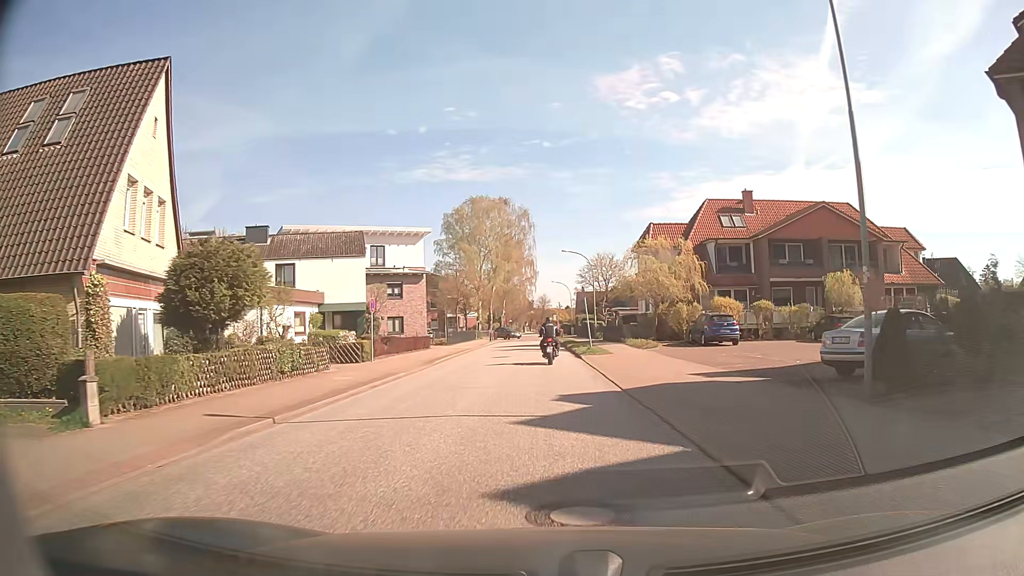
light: Day
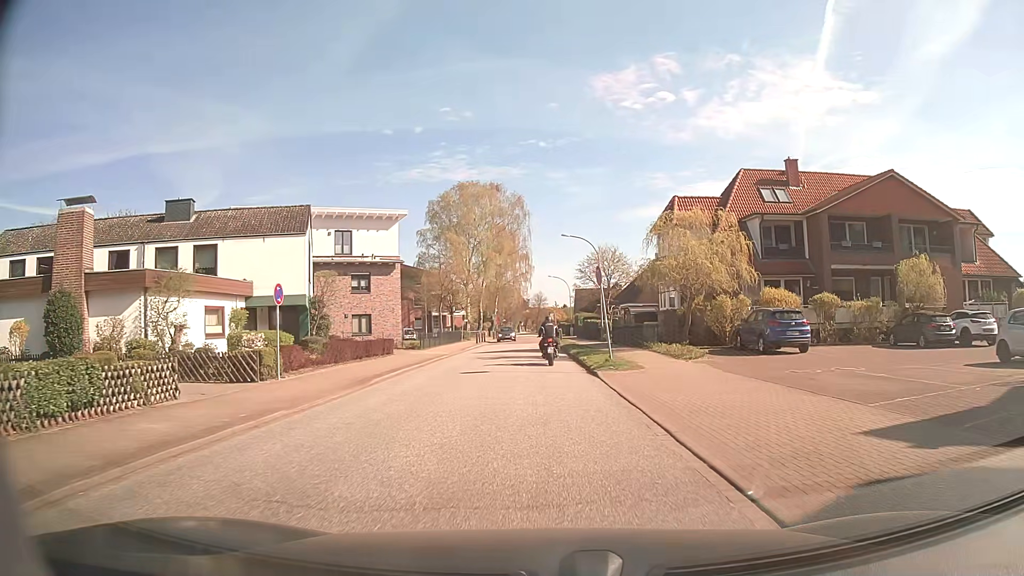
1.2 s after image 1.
(0.0, +10.0) m; 0°
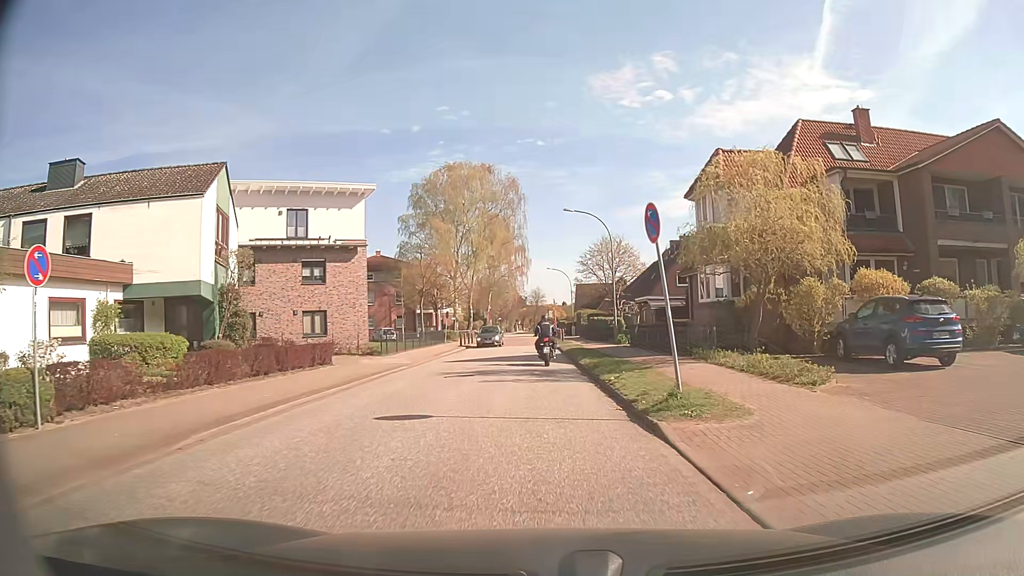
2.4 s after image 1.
(0.0, +10.0) m; +1°
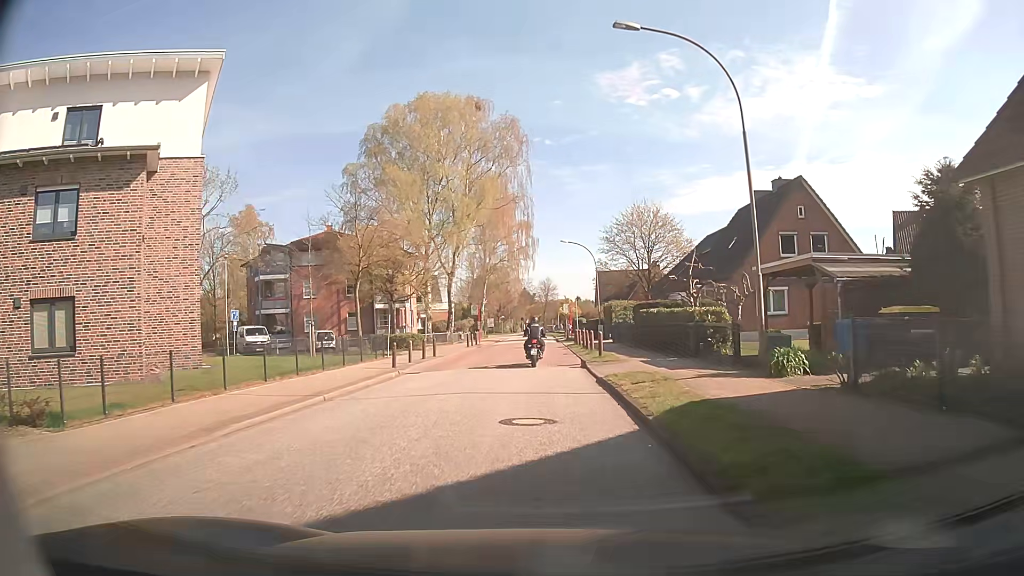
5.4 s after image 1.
(-0.4, +24.0) m; -1°
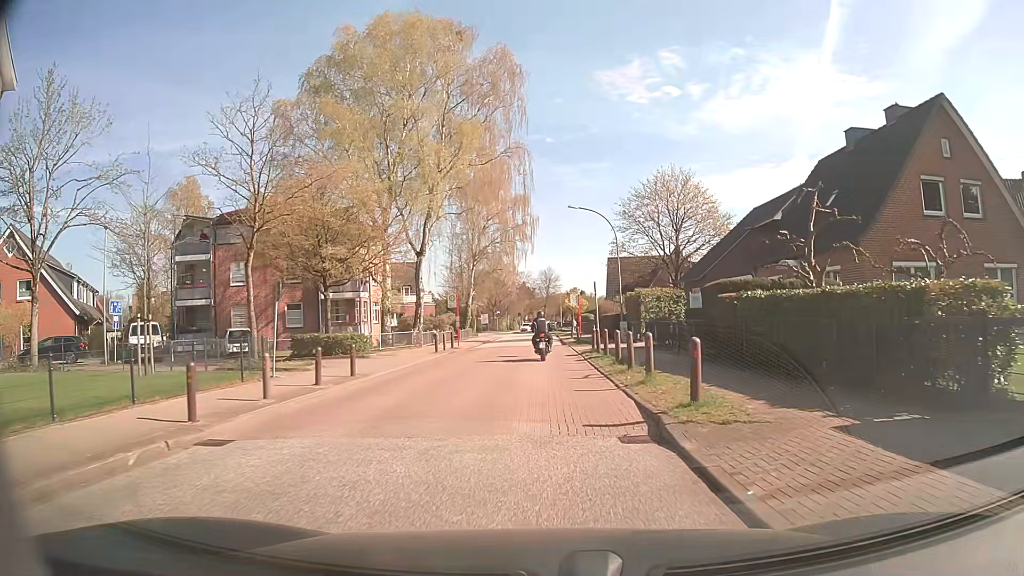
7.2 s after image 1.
(0.0, +14.2) m; 0°
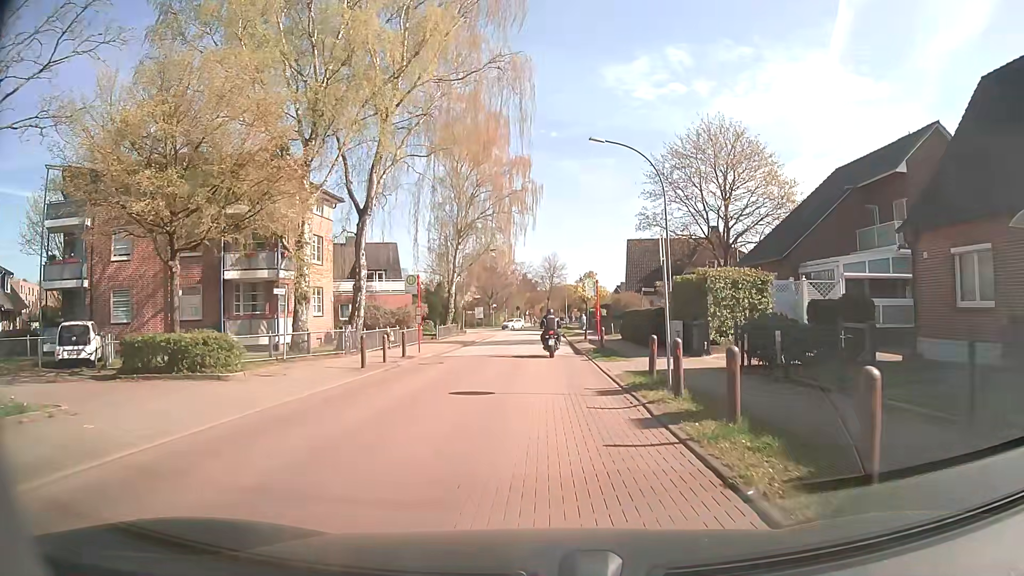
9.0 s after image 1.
(-0.1, +14.0) m; 0°
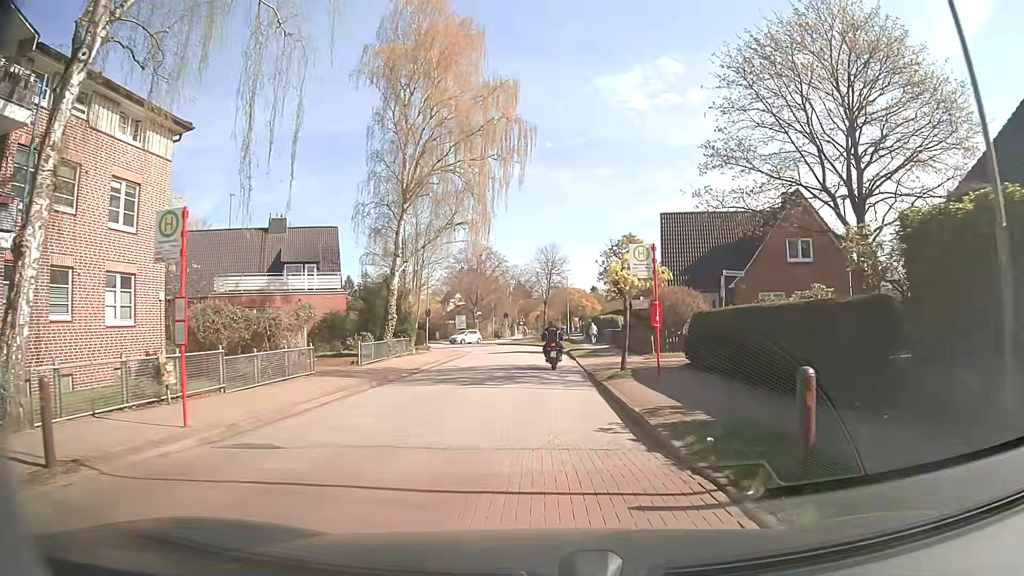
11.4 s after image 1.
(0.0, +18.7) m; +1°
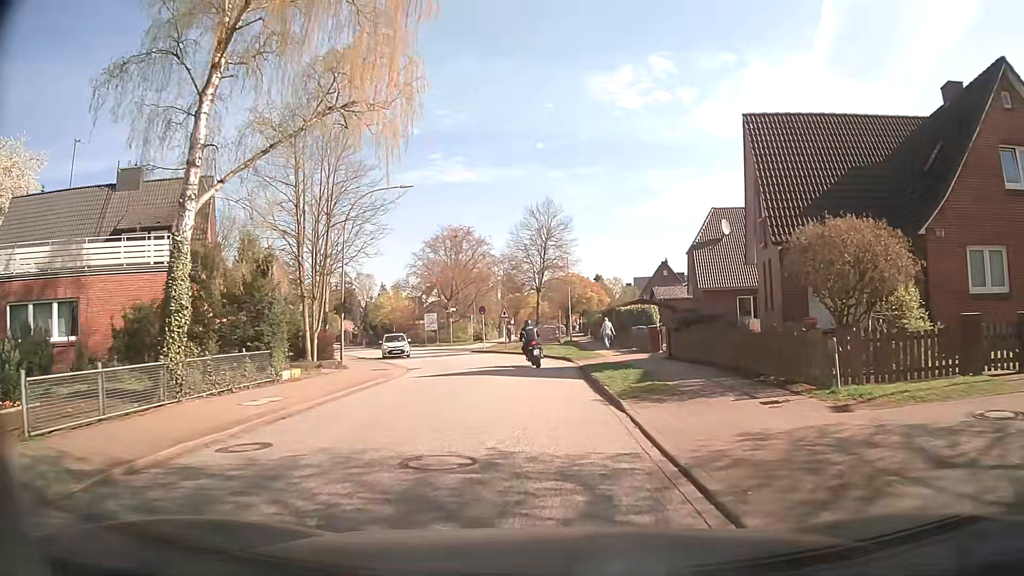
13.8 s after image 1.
(-0.1, +18.9) m; 0°
